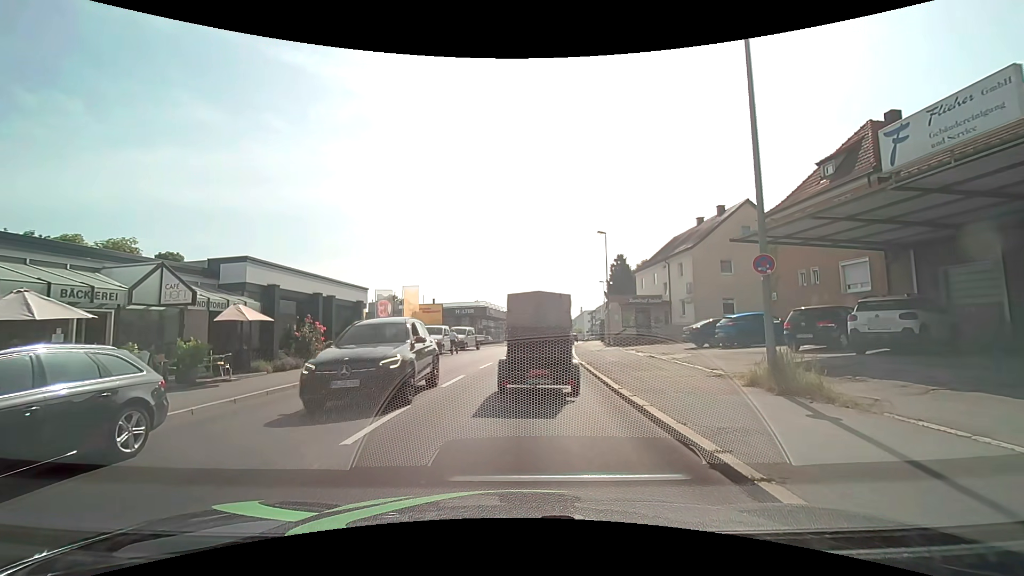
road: tertiary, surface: asphalt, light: Day
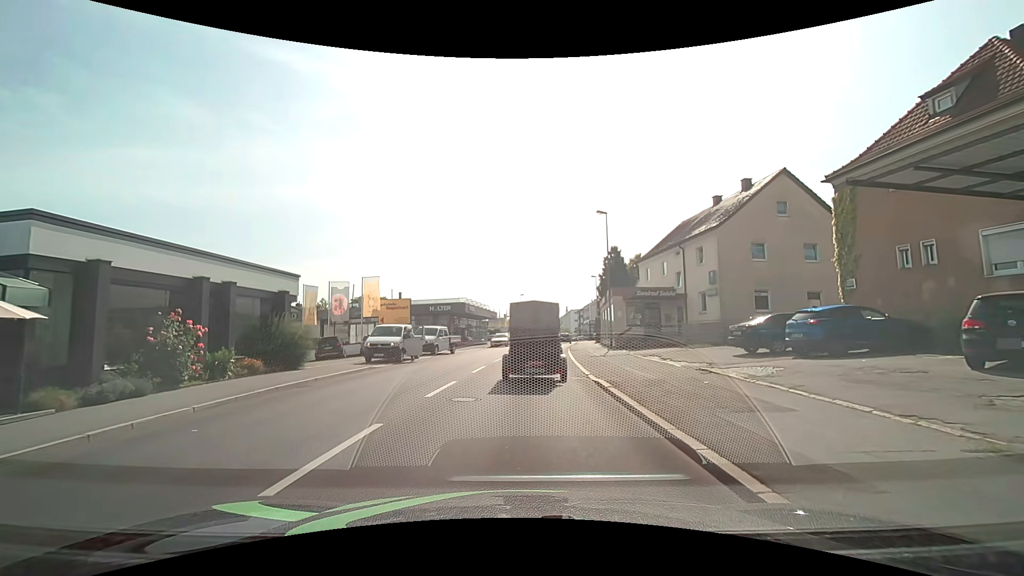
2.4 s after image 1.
(0.0, +7.9) m; +1°
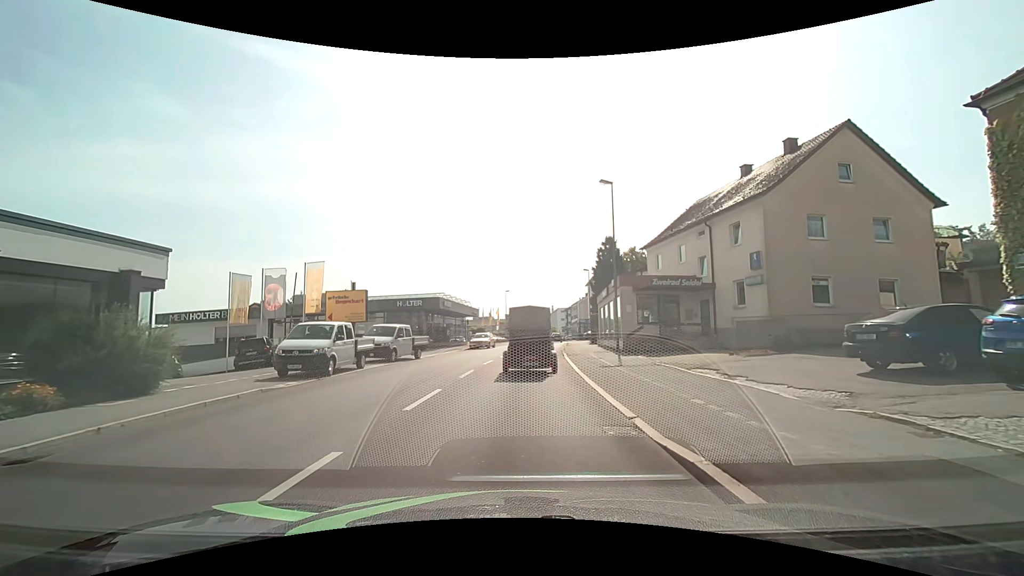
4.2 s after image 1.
(+0.2, +7.8) m; +1°
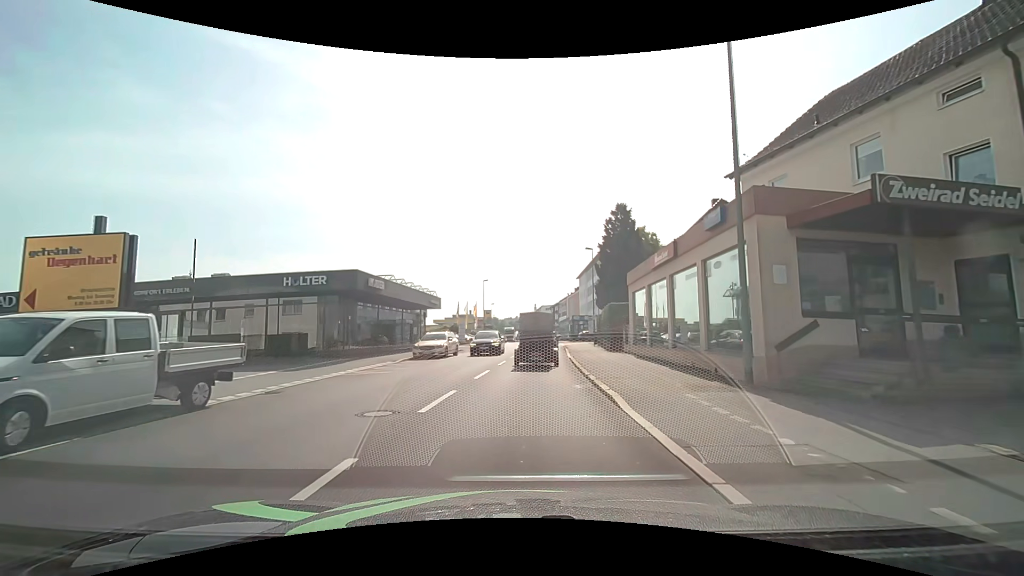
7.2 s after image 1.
(+0.7, +18.4) m; +3°
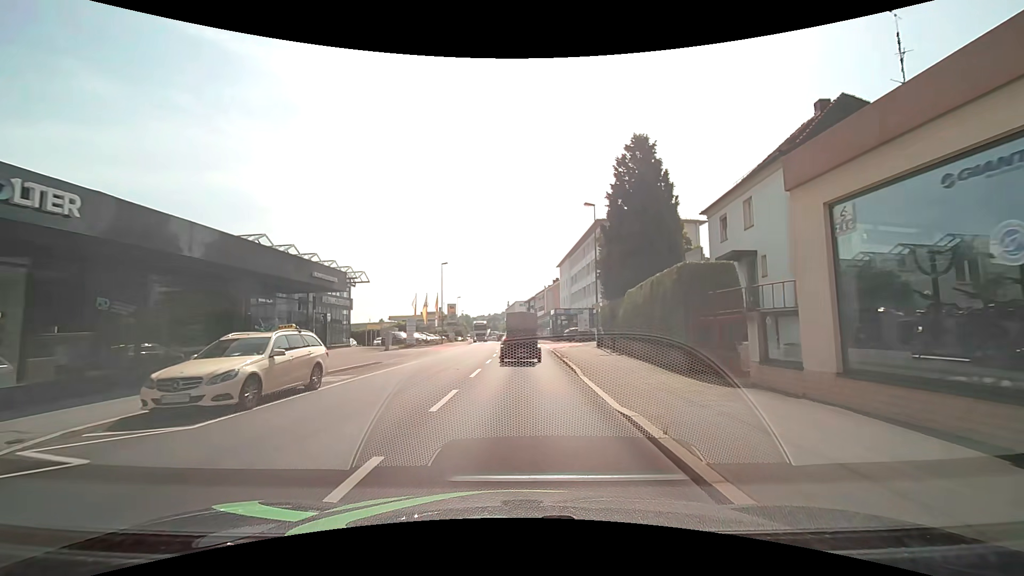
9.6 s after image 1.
(+0.6, +18.1) m; +3°
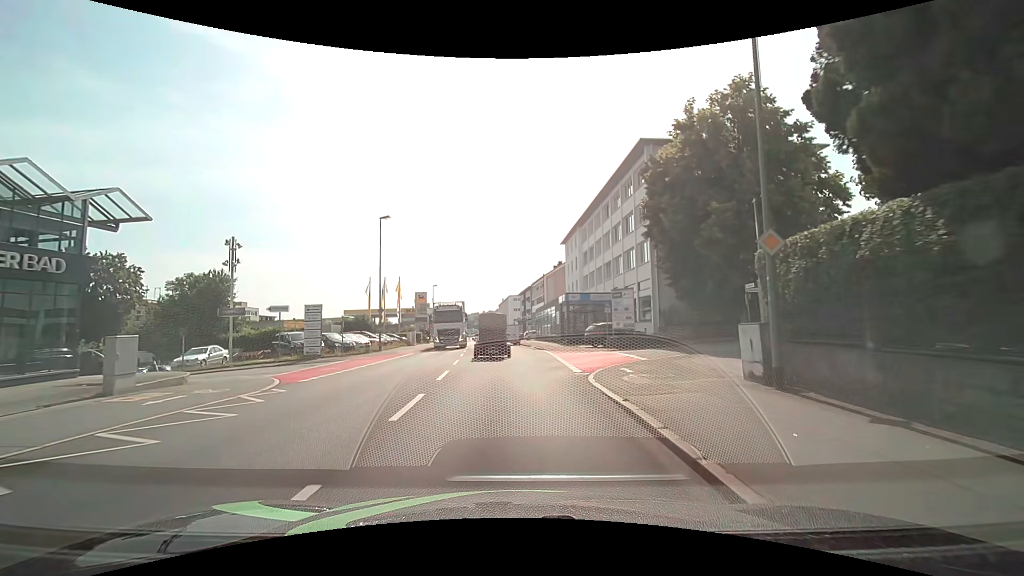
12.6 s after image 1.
(+0.7, +25.1) m; +1°
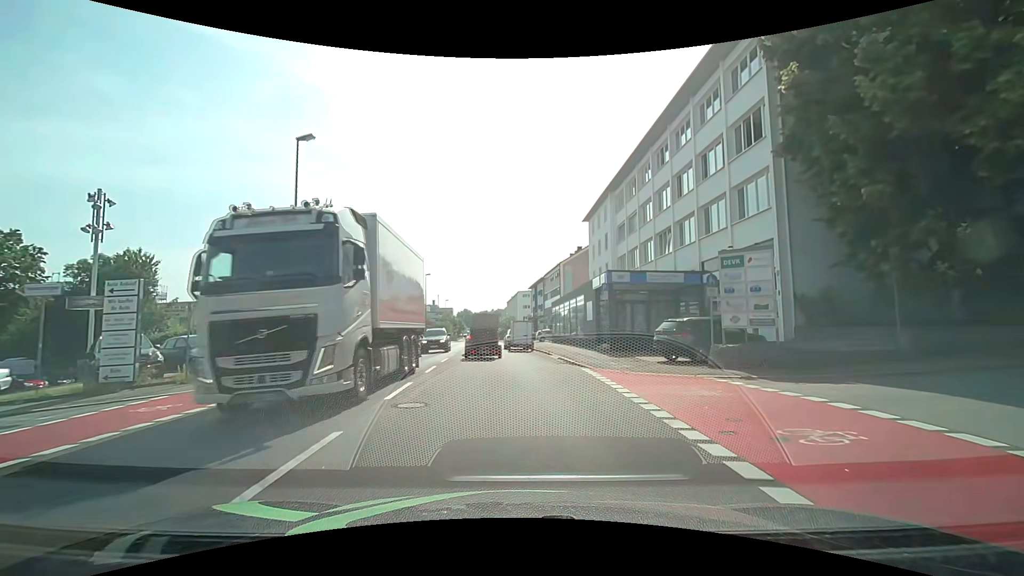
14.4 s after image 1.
(-0.2, +15.8) m; -1°
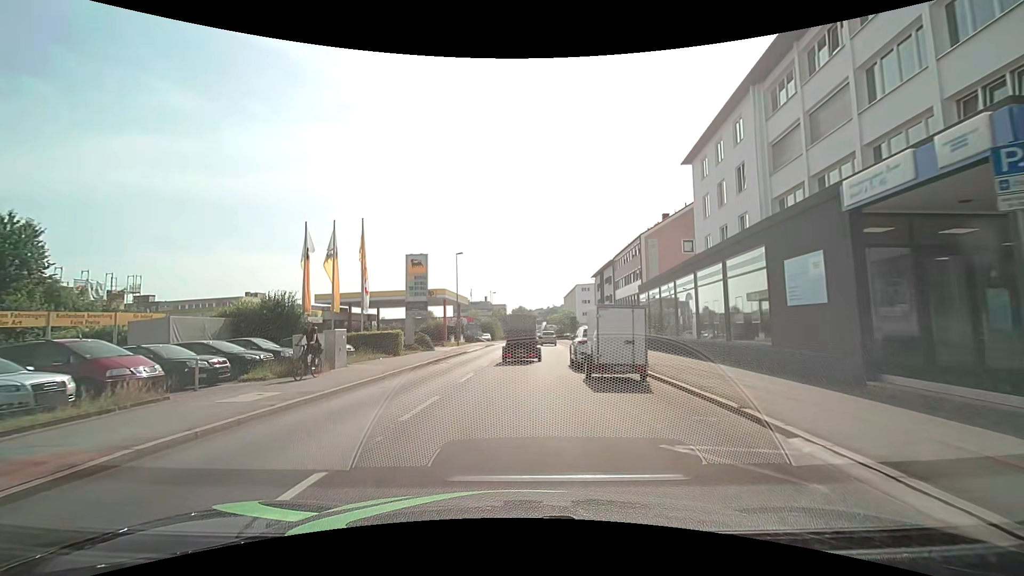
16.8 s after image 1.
(-0.8, +19.8) m; -6°
(0, +10) (0, +20) (+1, +30) (+2, +40) (+3, +50) (+3, +60) (+3, +70) (+3, +80) (+3, +90) (+4, +100) m
